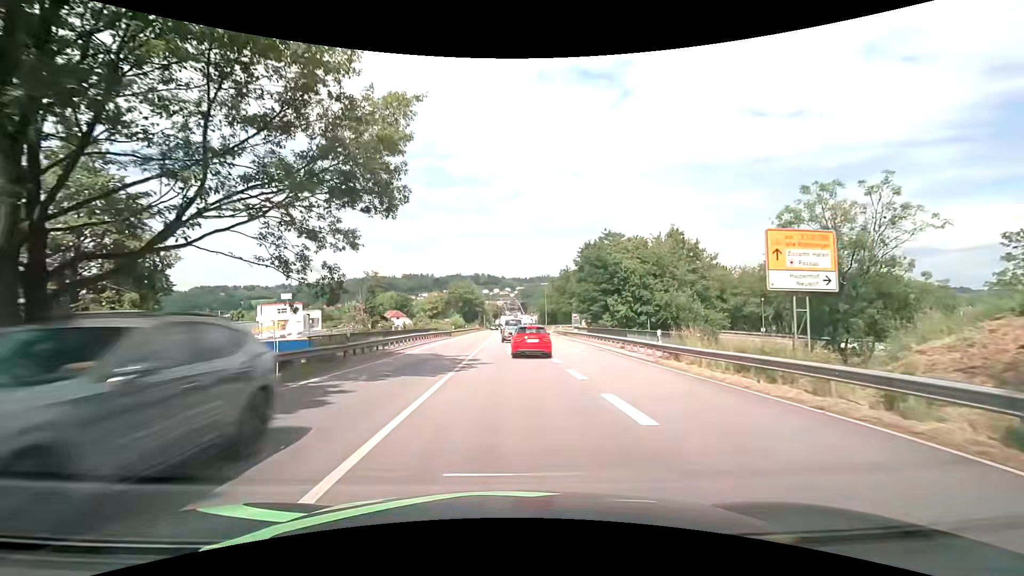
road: primary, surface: asphalt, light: Day
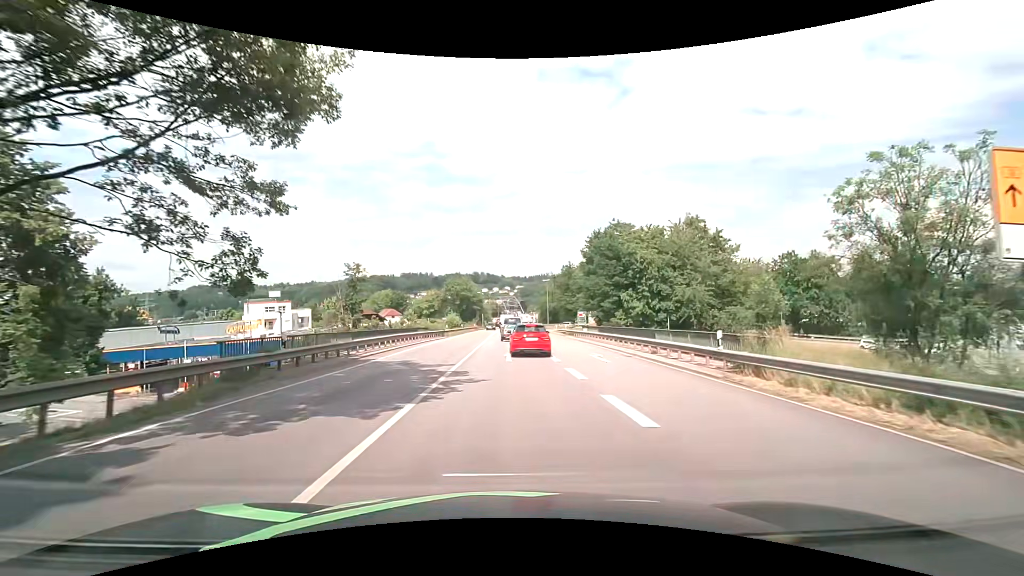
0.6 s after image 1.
(0.0, +6.1) m; 0°
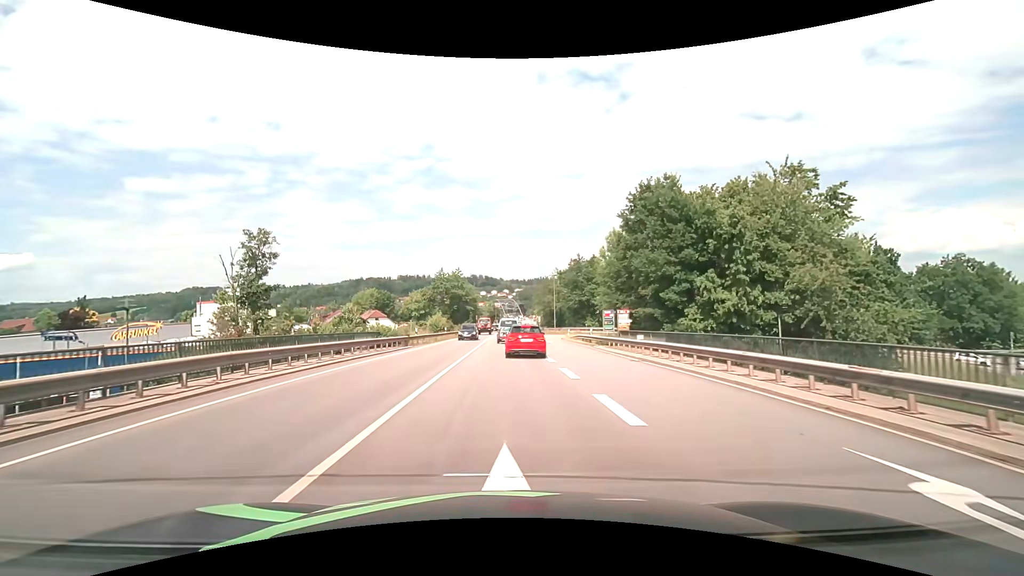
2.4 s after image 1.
(+0.1, +17.8) m; 0°
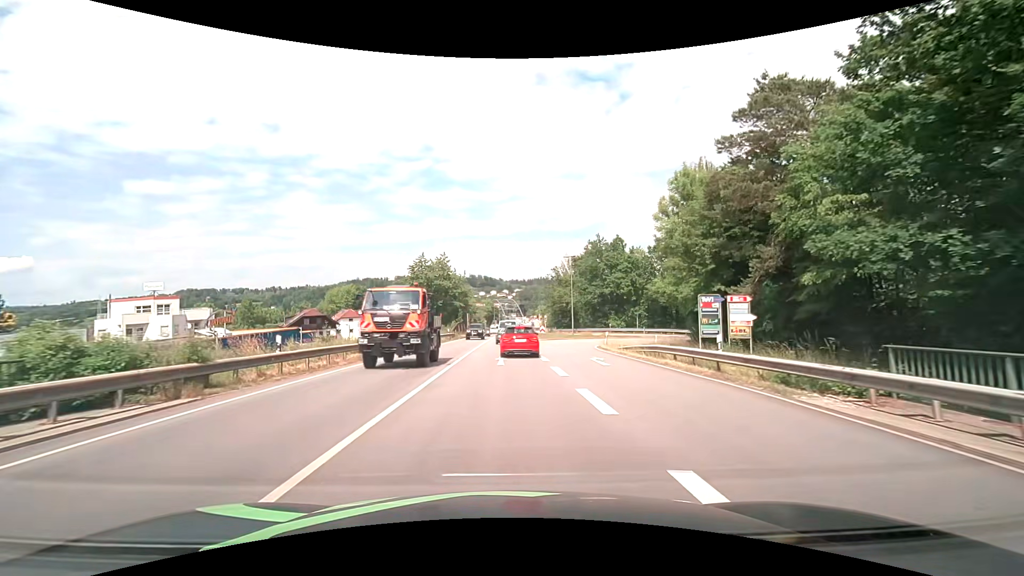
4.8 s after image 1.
(0.0, +23.2) m; 0°
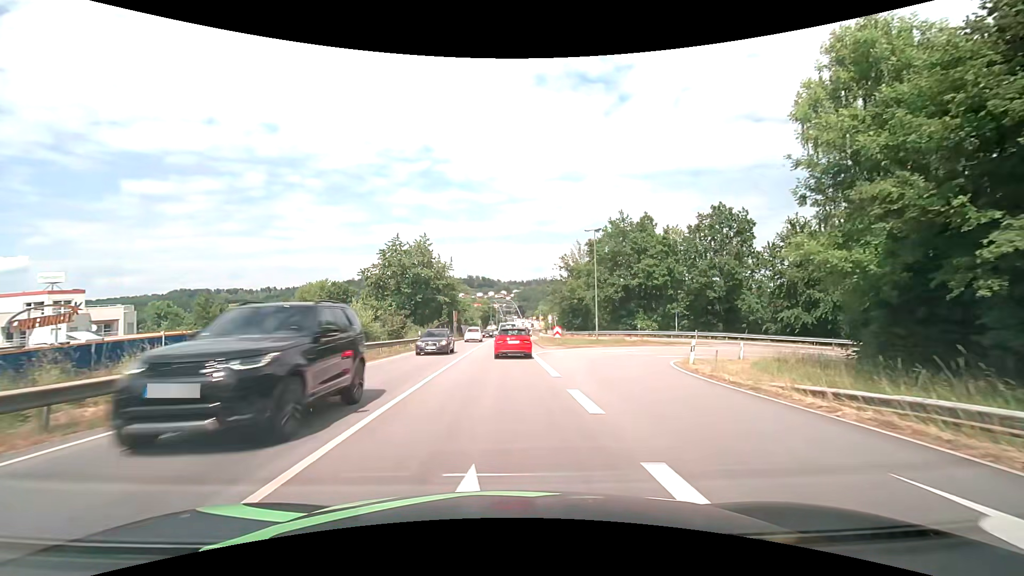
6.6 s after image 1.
(0.0, +17.8) m; 0°
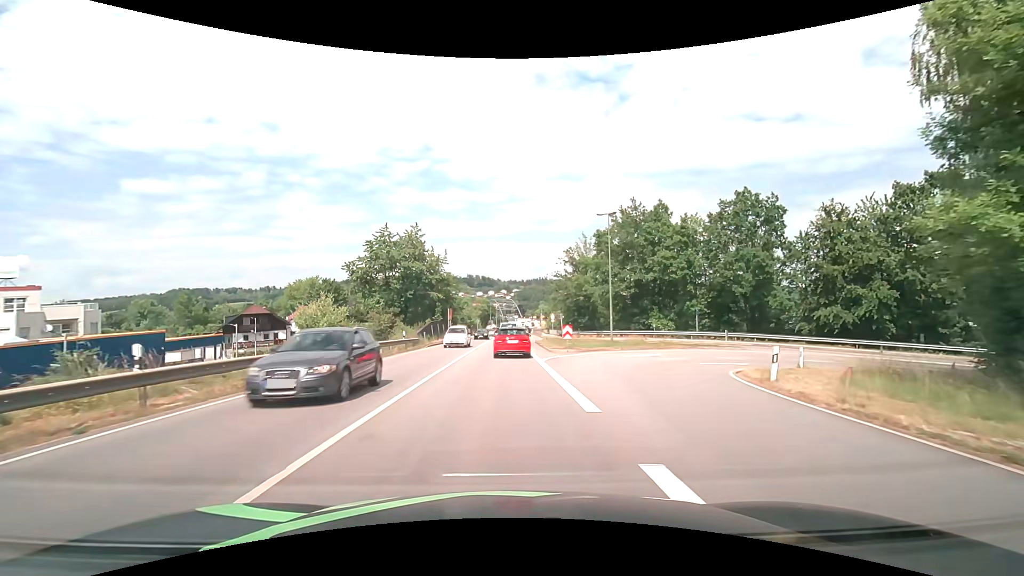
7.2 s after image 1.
(0.0, +6.1) m; 0°
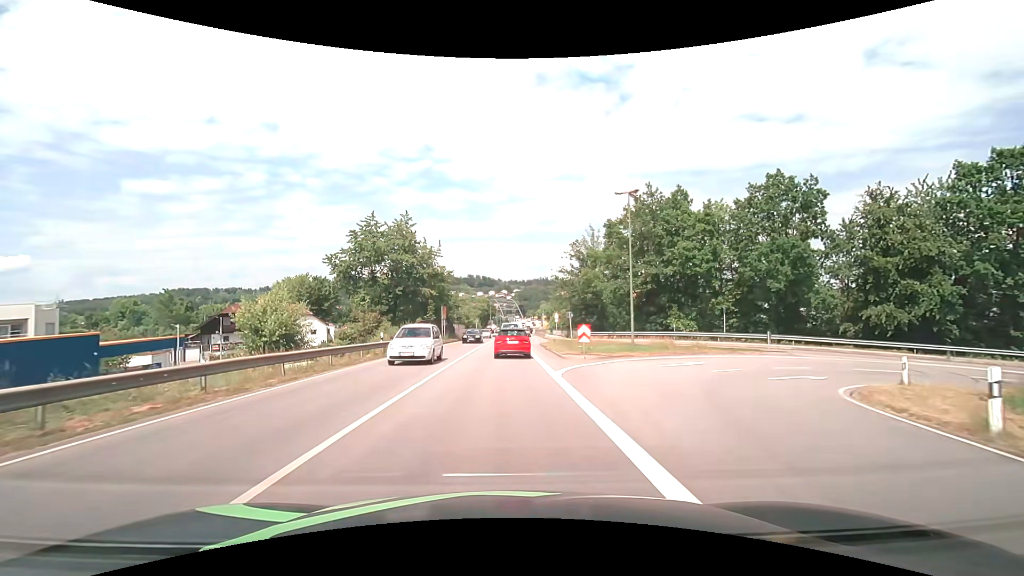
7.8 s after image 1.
(0.0, +6.2) m; 0°
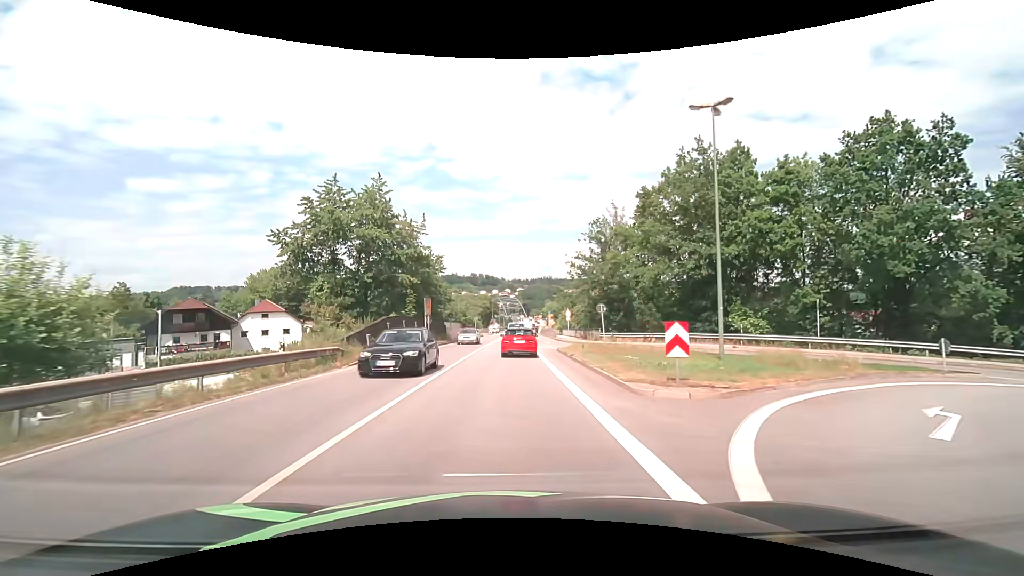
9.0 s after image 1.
(0.0, +12.6) m; 0°
(0, +10) (0, +20) (0, +30) (0, +40) (+1, +50) (+1, +60) (+1, +70) (+2, +80) (+2, +90) (+3, +100) m
